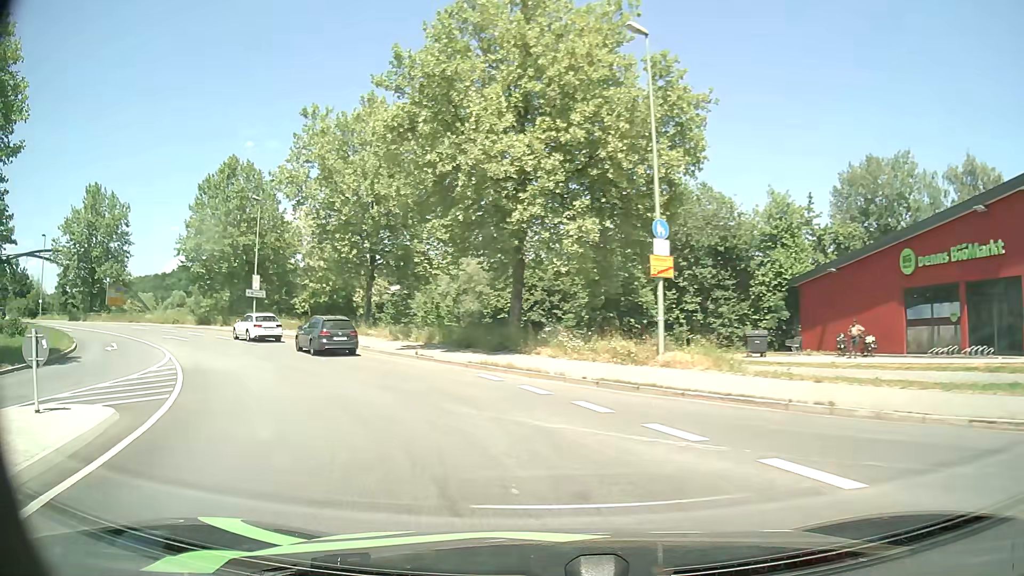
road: primary_link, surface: asphalt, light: Day
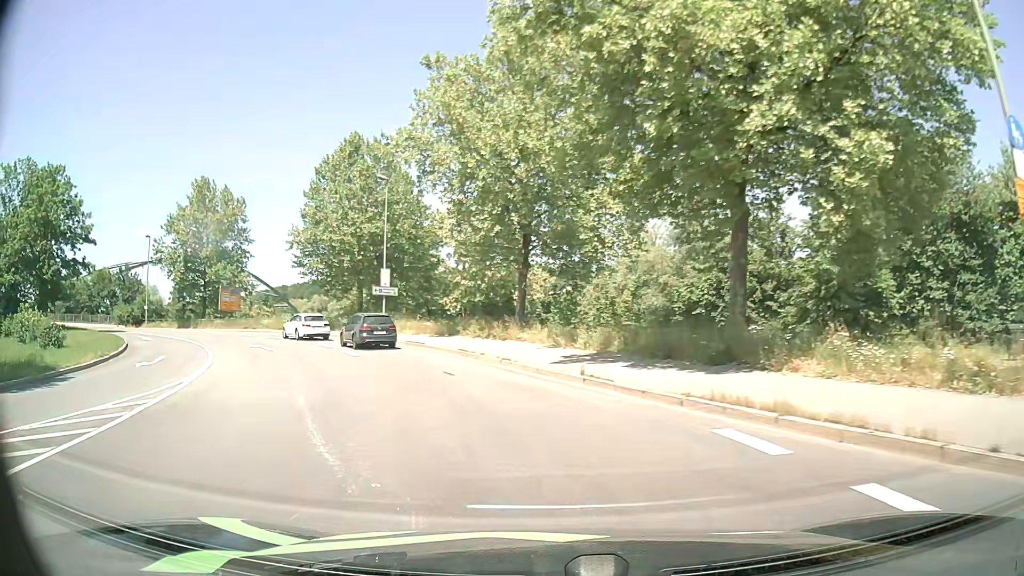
(-1.4, +10.0) m; -15°
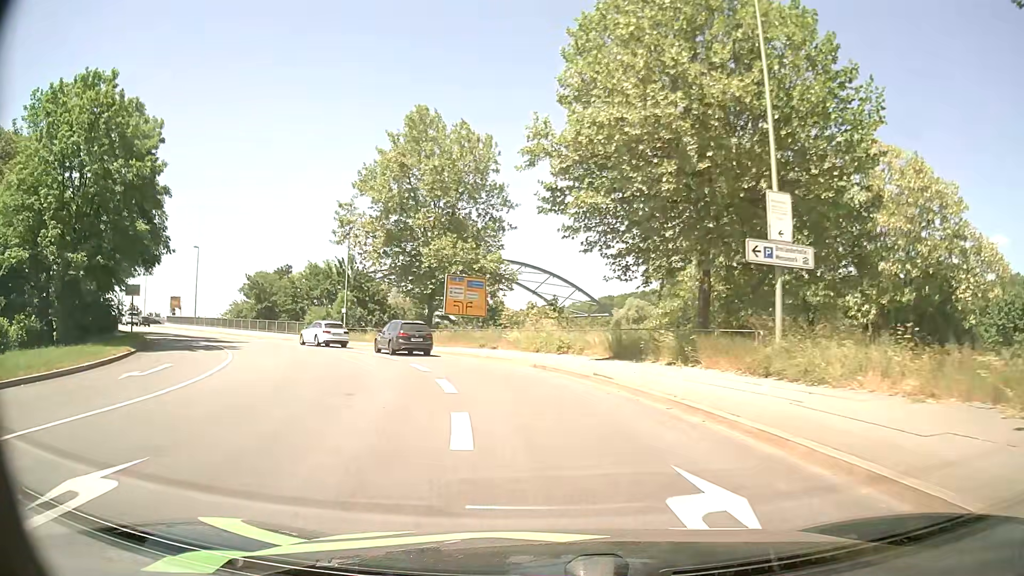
(-7.5, +27.8) m; -28°
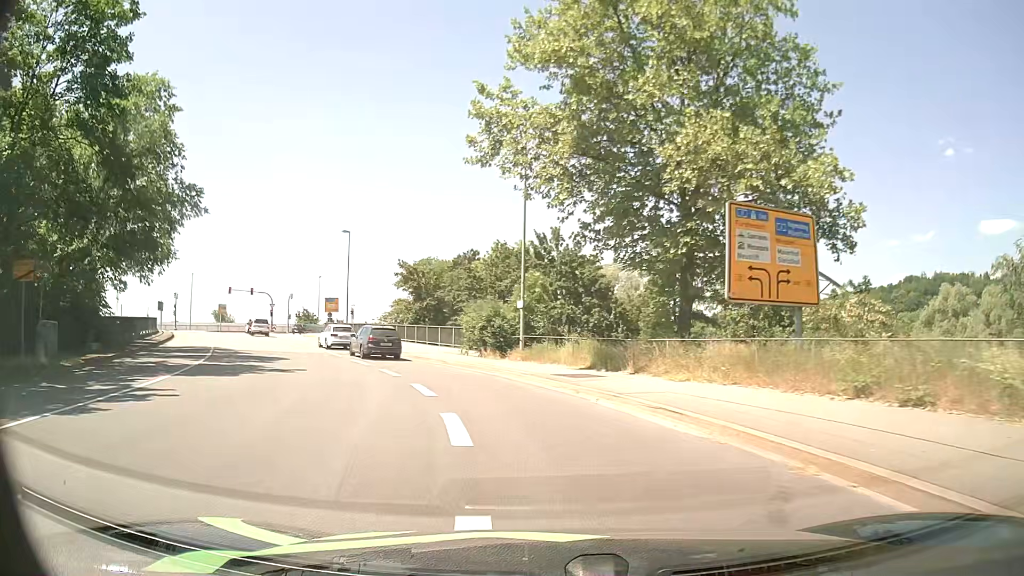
(-4.0, +22.9) m; -20°
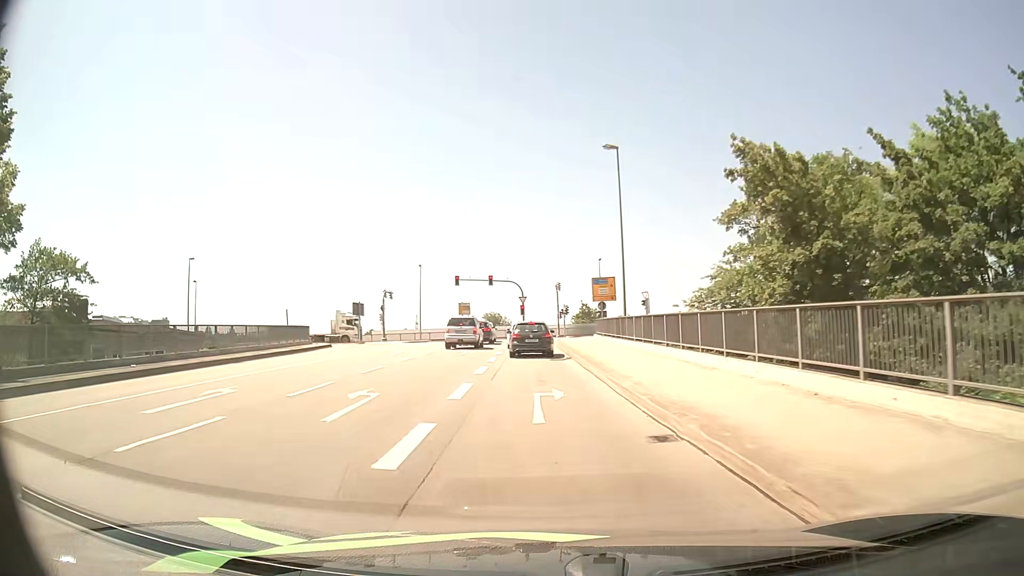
(-7.2, +30.3) m; -26°
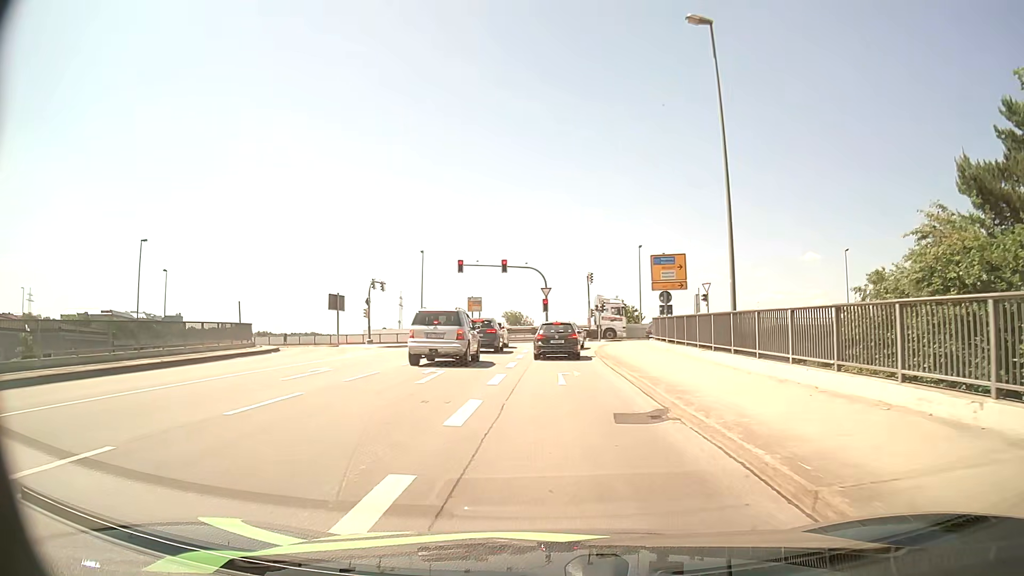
(-0.6, +15.3) m; -3°
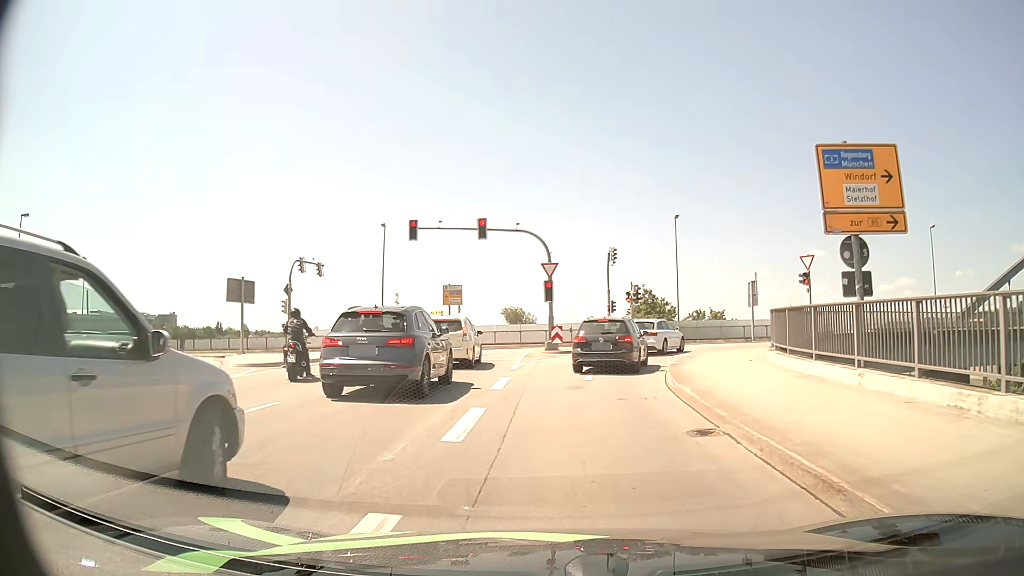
(0.0, +19.0) m; 0°
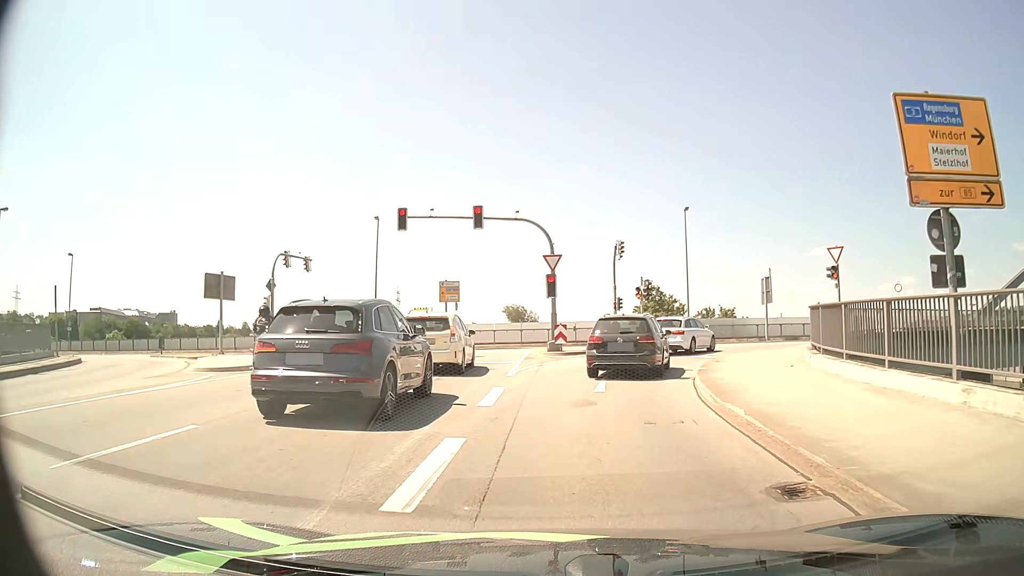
(0.0, +2.9) m; 0°
(0, +10) (+2, +20) (+6, +29) (+13, +35) (+23, +38) (+33, +39) (+43, +40) (+53, +40) (+63, +41) (+73, +41) m
